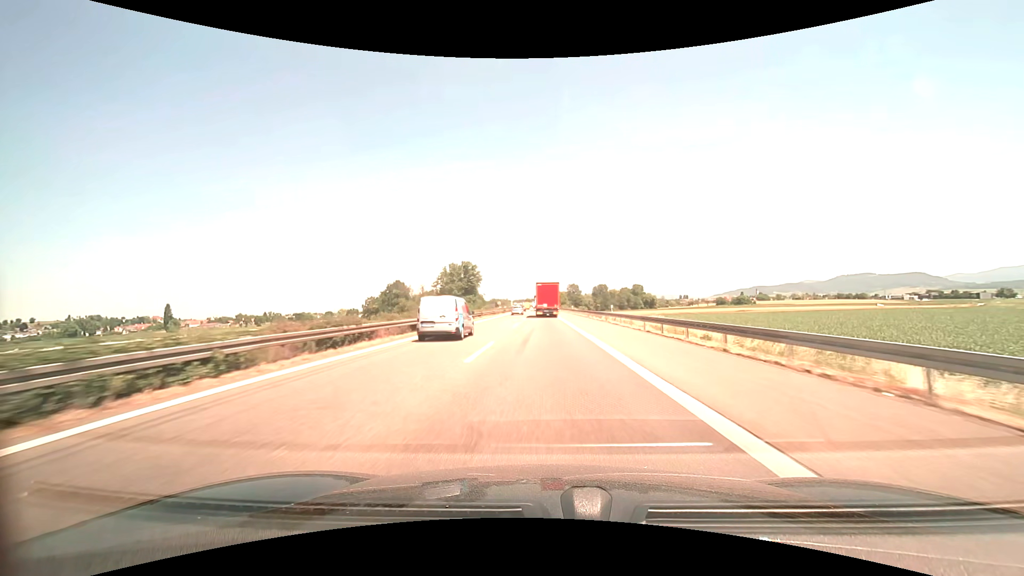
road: motorway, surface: asphalt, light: Day
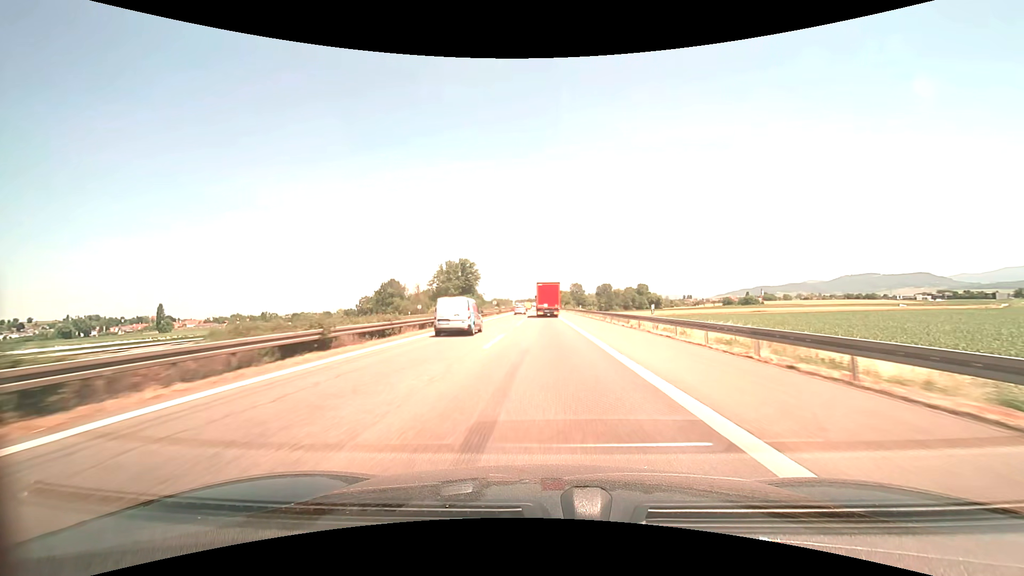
(0.0, +14.3) m; 0°
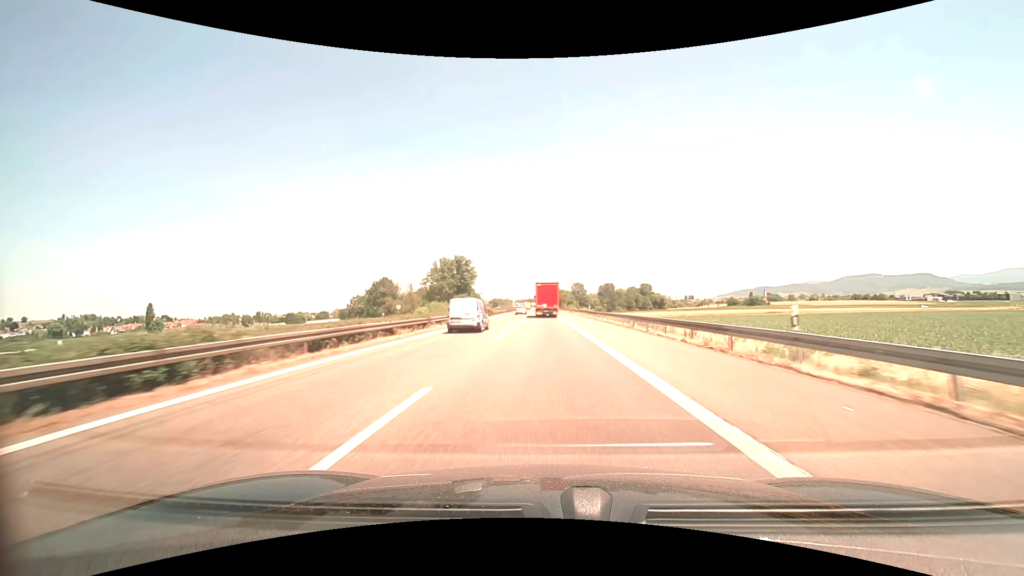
(0.0, +14.3) m; 0°
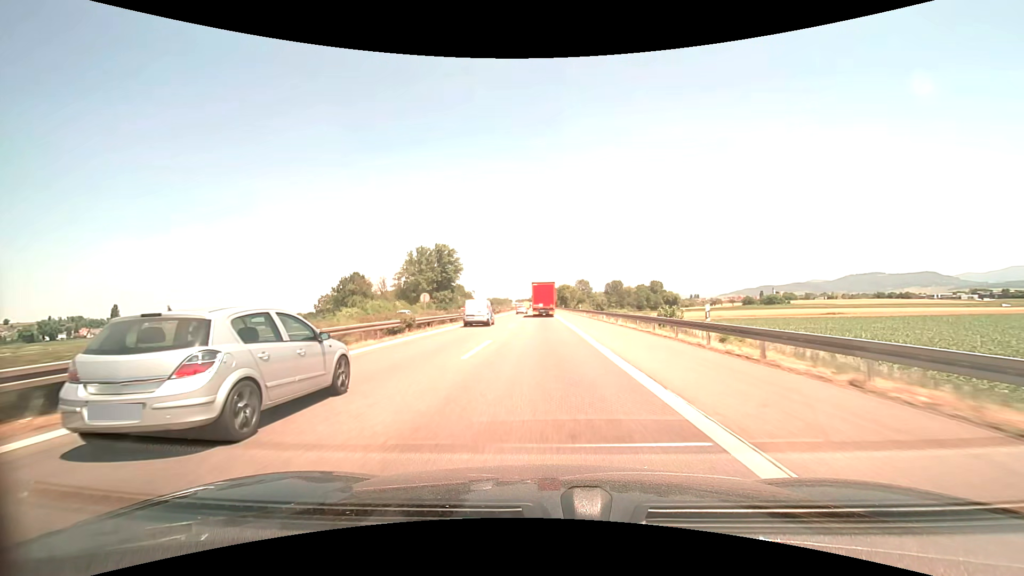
(0.0, +42.5) m; 0°
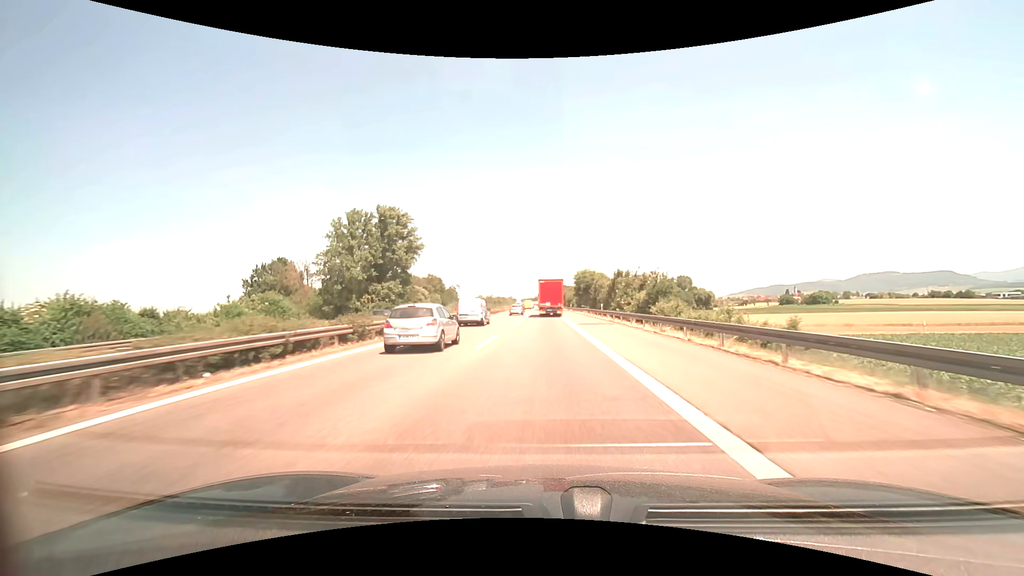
(-0.5, +69.1) m; -1°
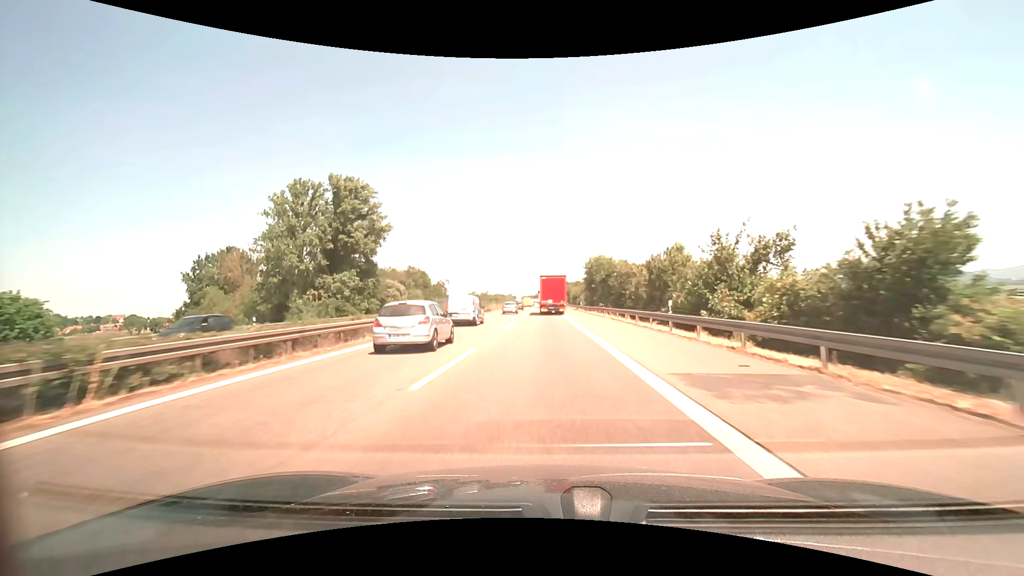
(0.0, +25.2) m; 0°
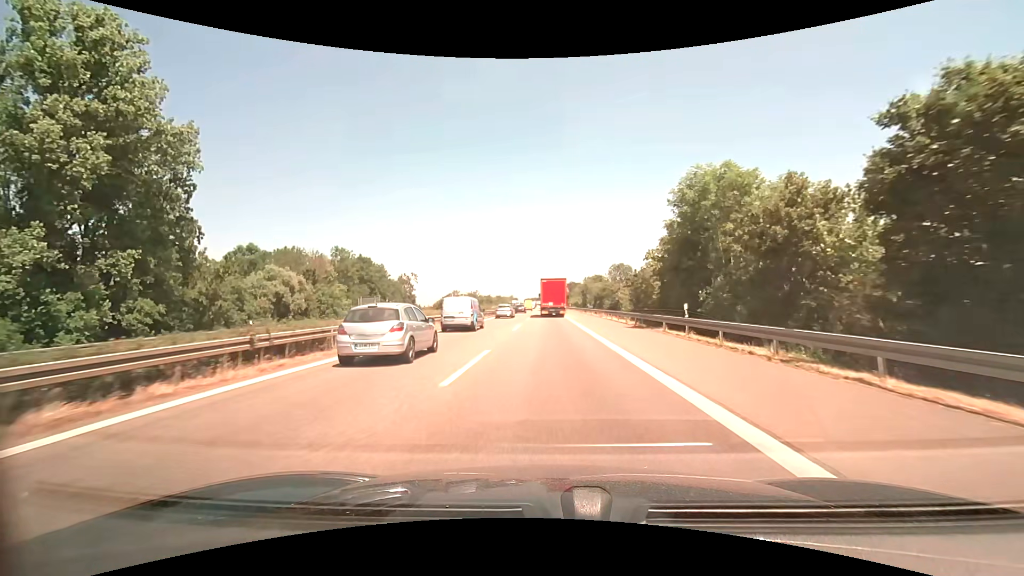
(-0.4, +52.6) m; -1°
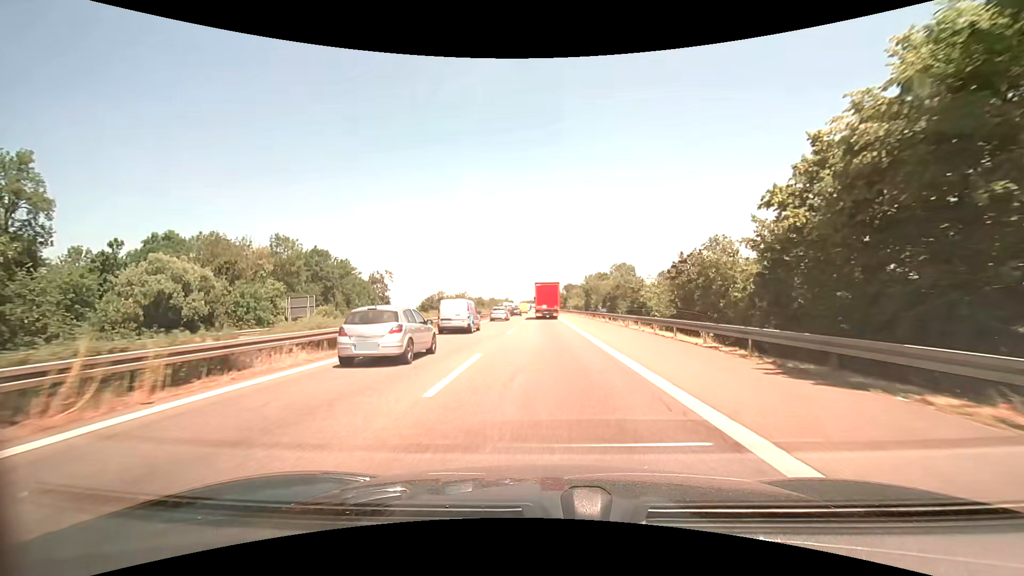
(+0.1, +18.8) m; +1°
(0, +10) (0, +20) (0, +30) (0, +40) (0, +50) (0, +60) (0, +70) (0, +80) (0, +90) (-1, +100) m
